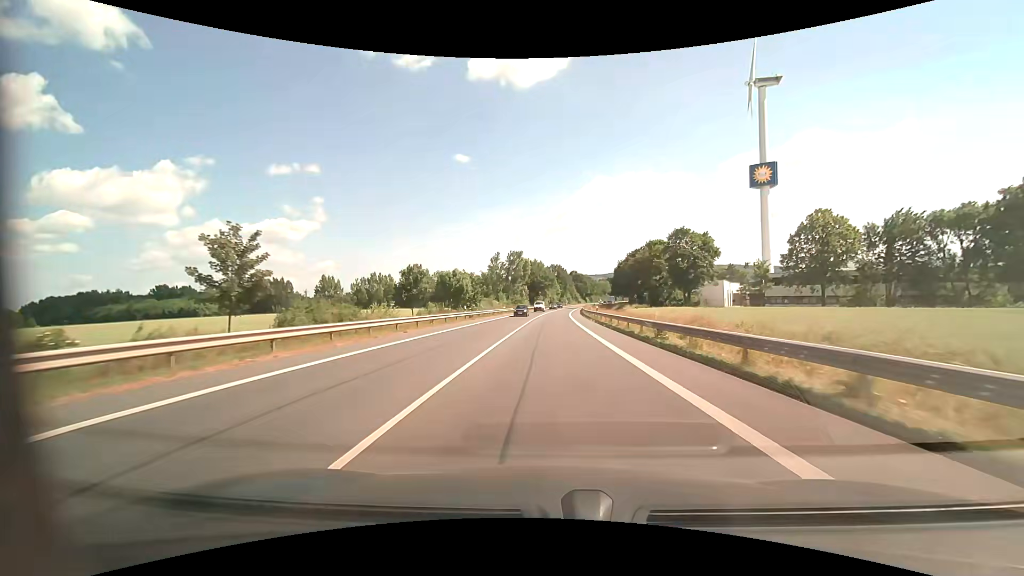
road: primary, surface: asphalt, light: Day
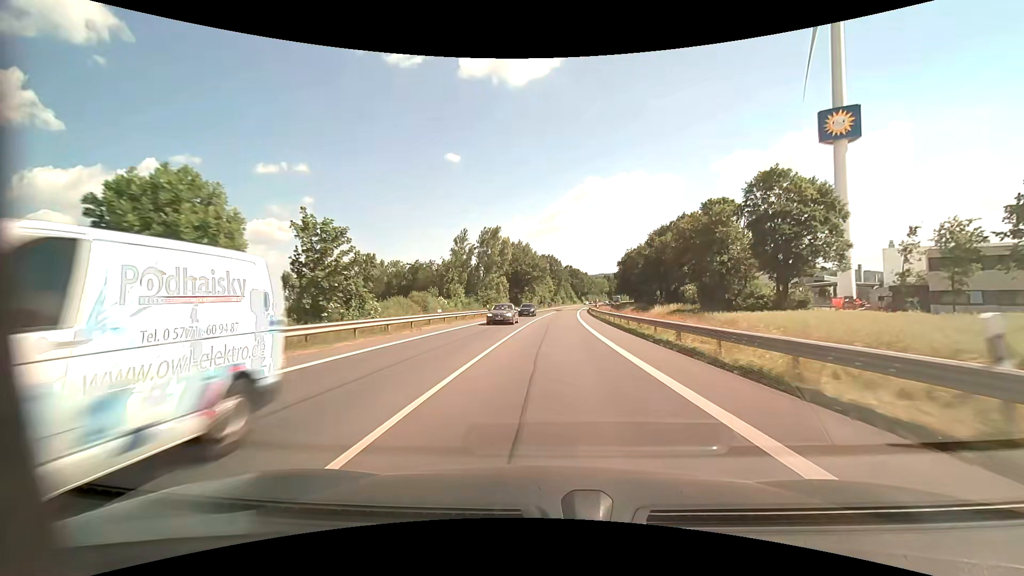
(+0.5, +42.4) m; +1°
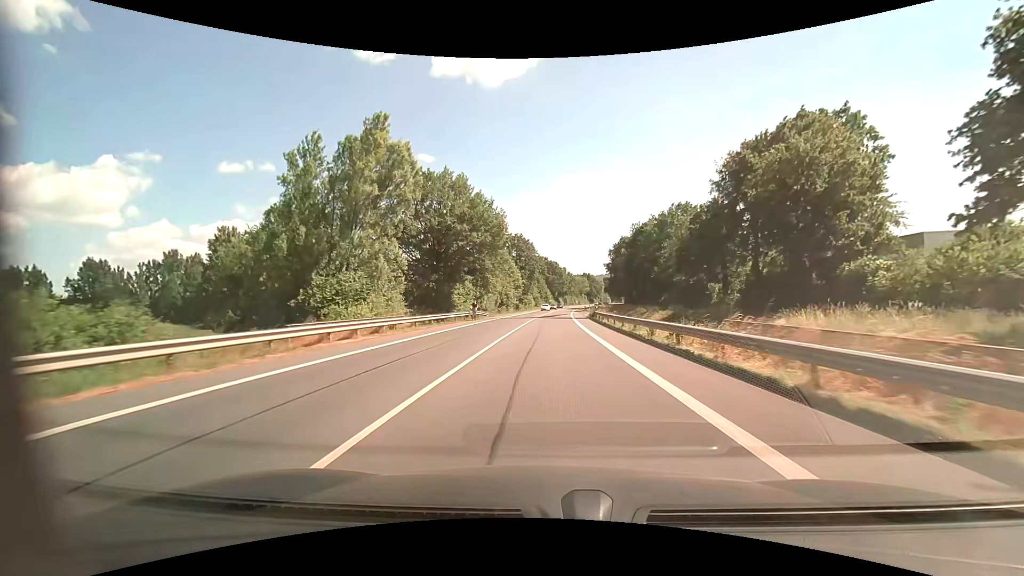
(+1.5, +53.5) m; +3°
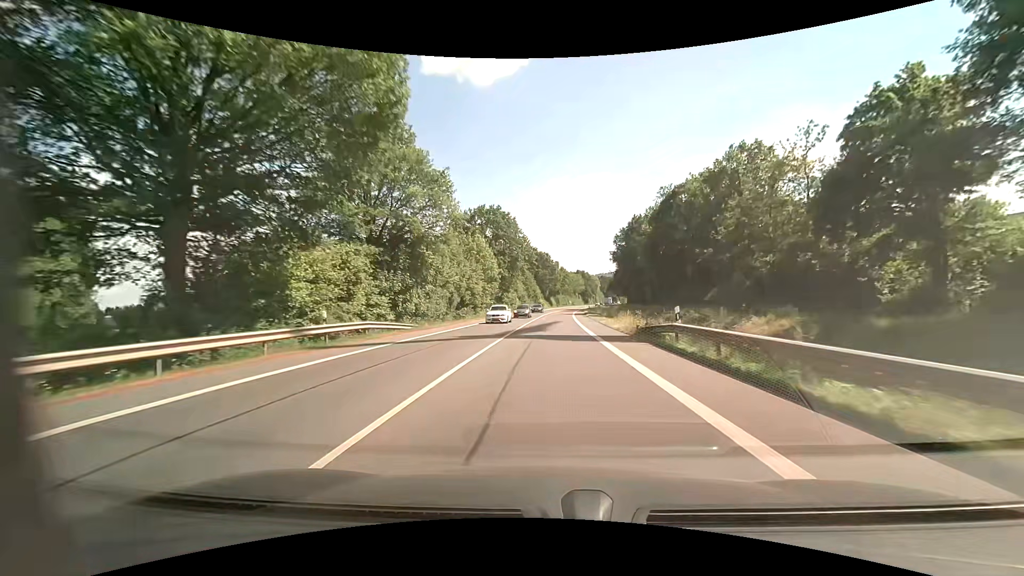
(+0.4, +32.1) m; +1°
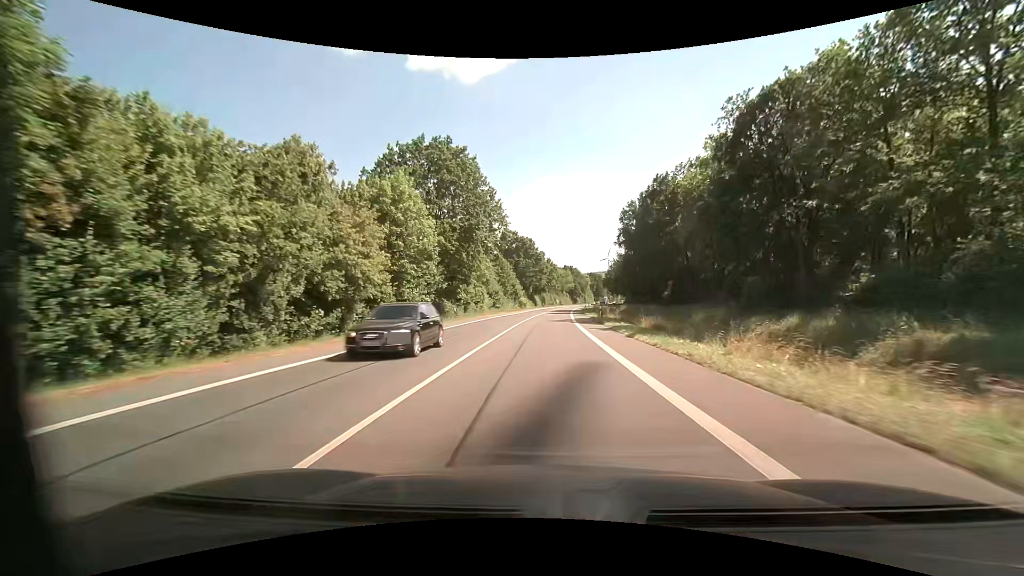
(+0.3, +31.7) m; +2°
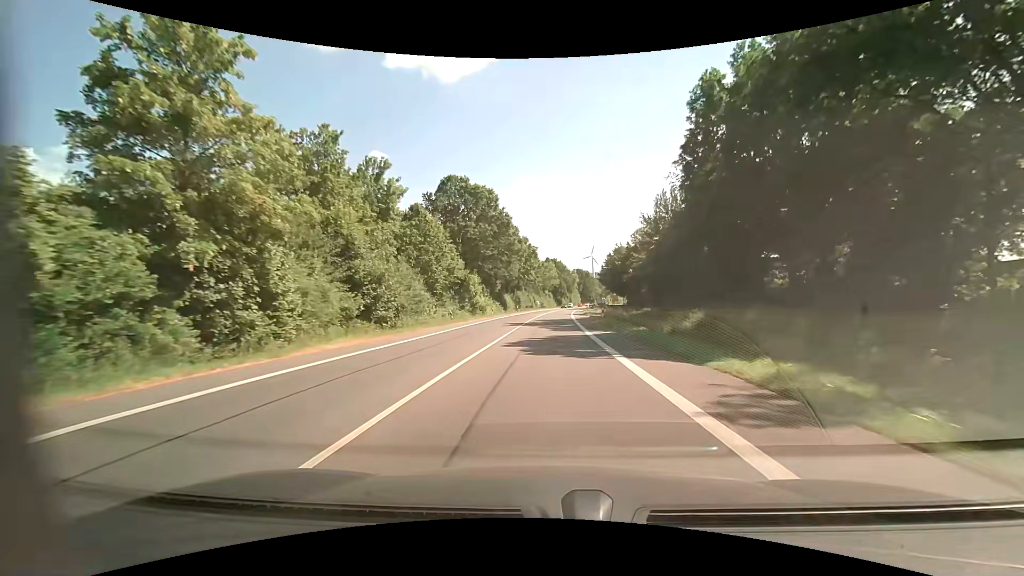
(+0.9, +51.5) m; +2°
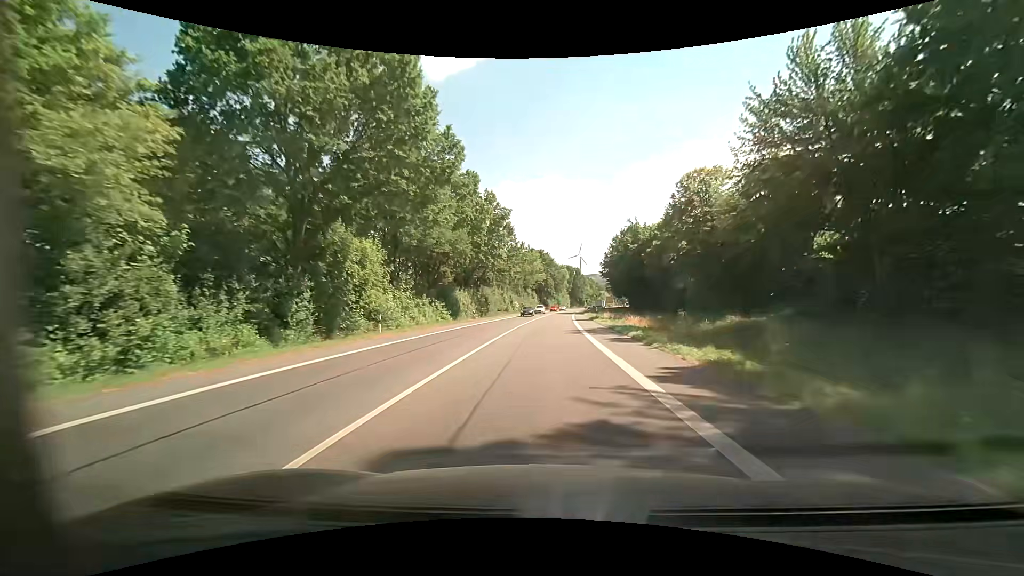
(+0.8, +40.0) m; +2°
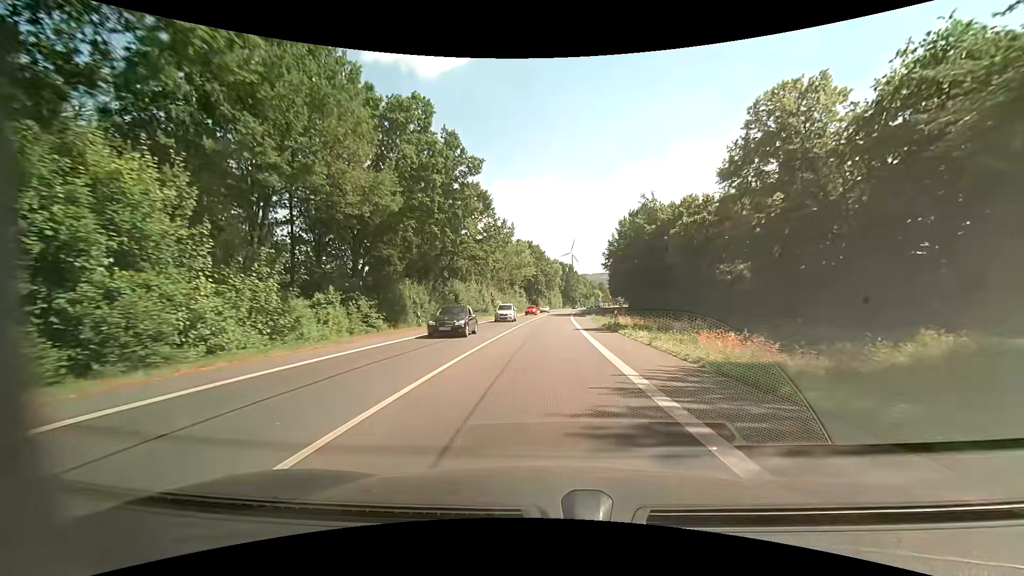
(+0.2, +19.6) m; +1°
(0, +10) (0, +20) (0, +30) (+1, +40) (+1, +50) (+1, +60) (+2, +70) (+2, +80) (+3, +90) (+4, +100) m
